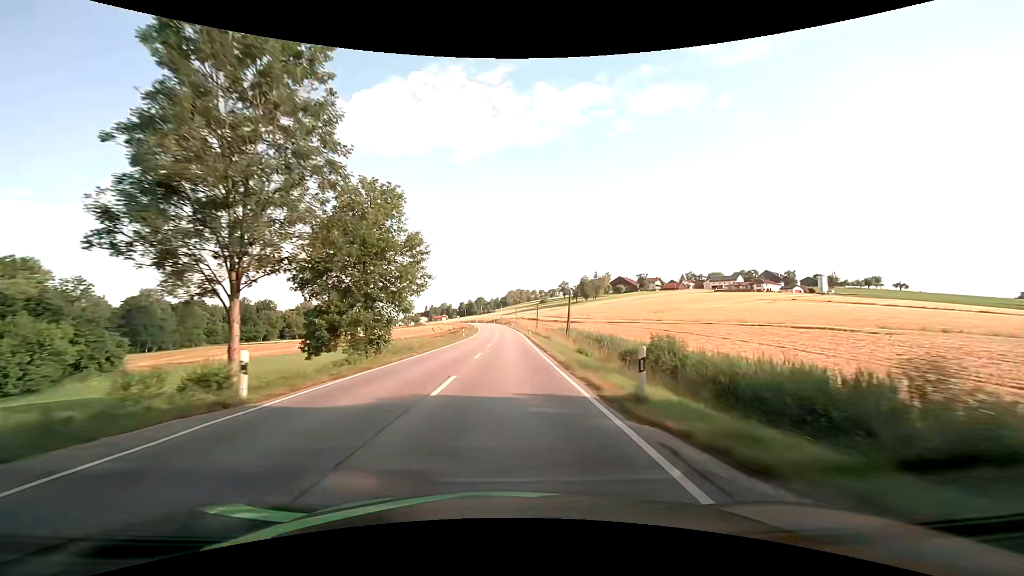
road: secondary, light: Day
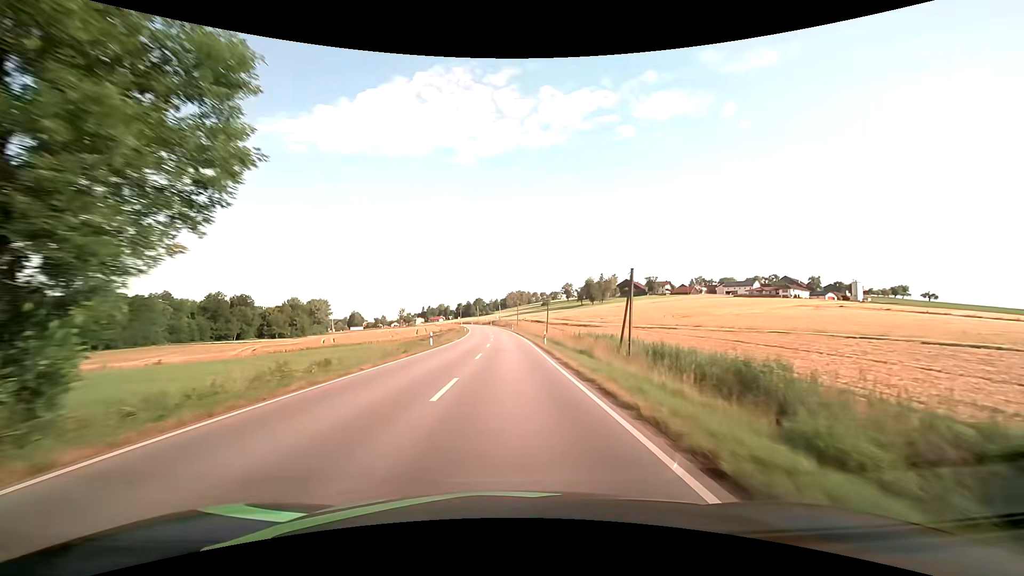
(0.0, +24.8) m; 0°
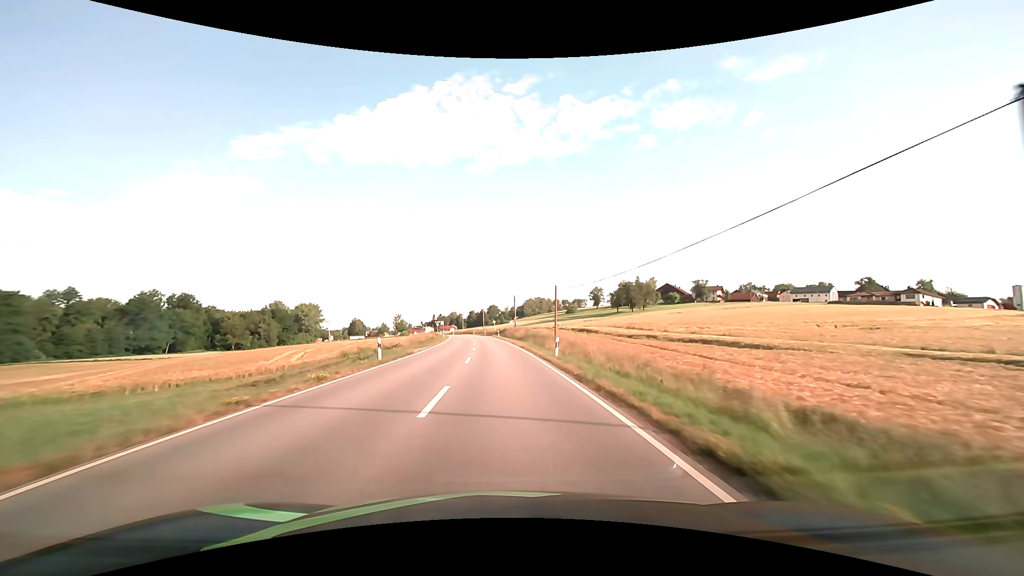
(-0.6, +61.7) m; -2°
(0, +10) (0, +20) (-1, +30) (-1, +40) (-2, +50) (-2, +60) (-3, +70) (-4, +80) (-6, +90) (-7, +100) m
